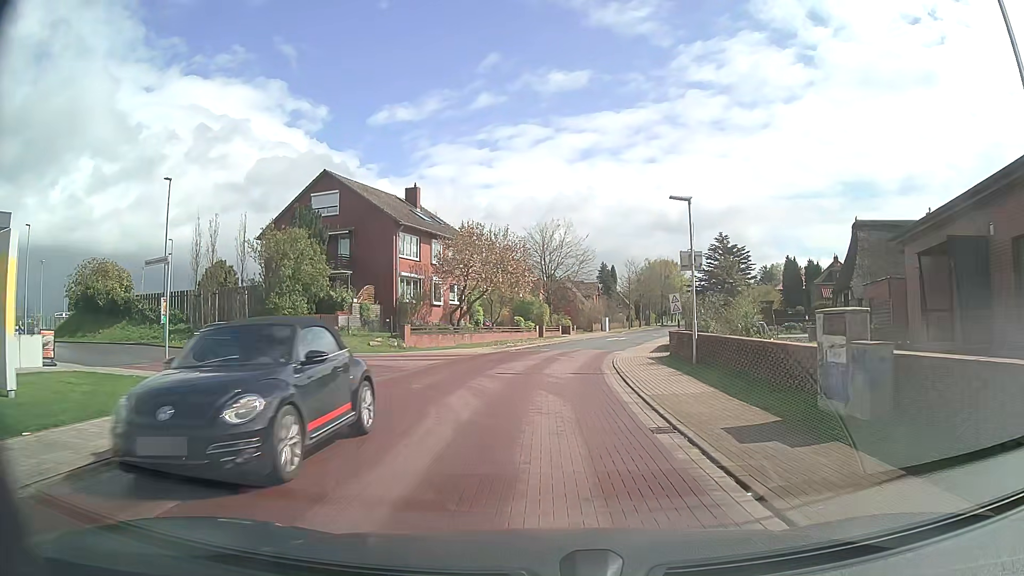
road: tertiary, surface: paving_stones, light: Day
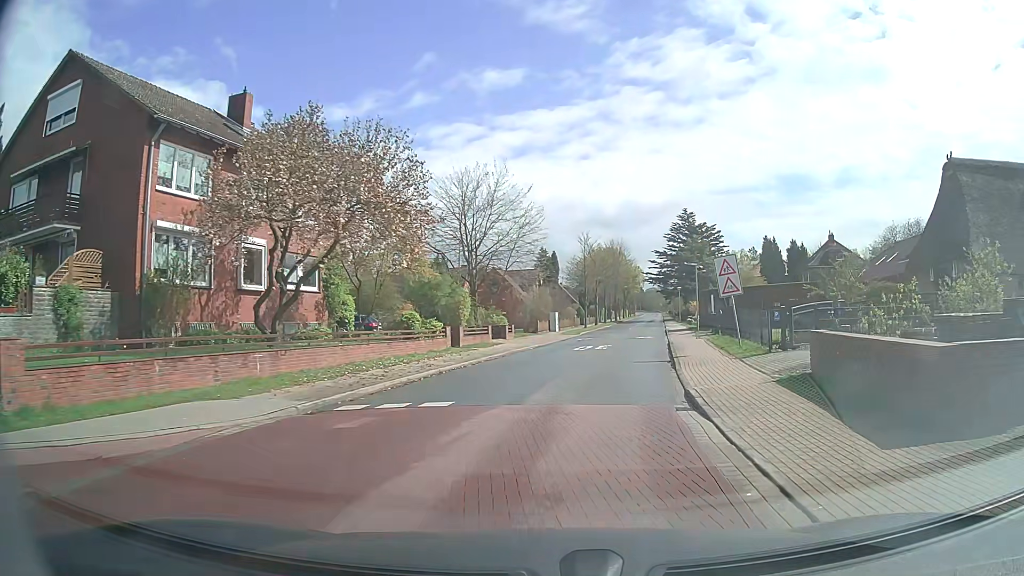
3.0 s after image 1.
(+0.4, +22.8) m; +5°
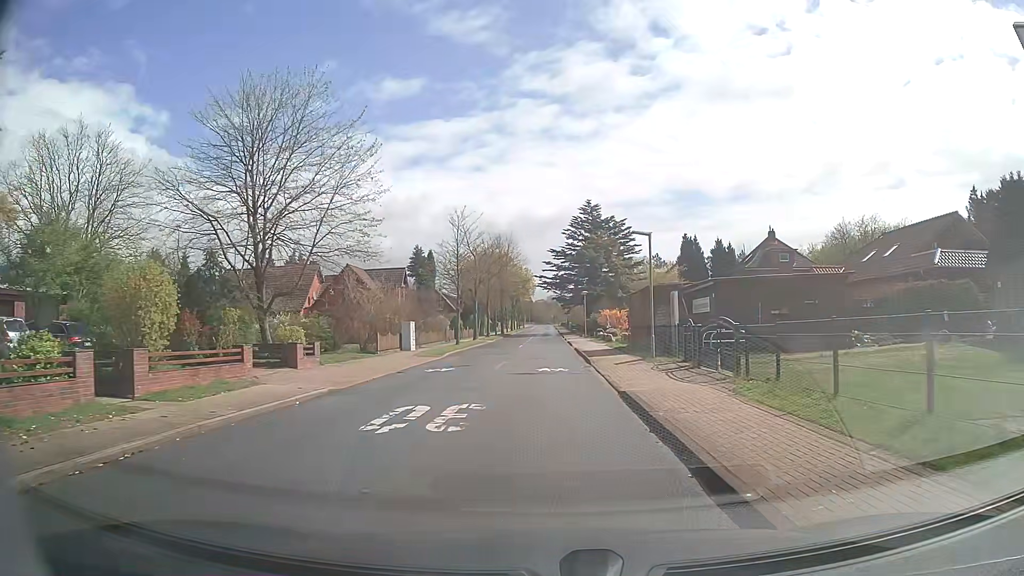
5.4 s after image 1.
(+2.0, +18.3) m; +9°
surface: asphalt
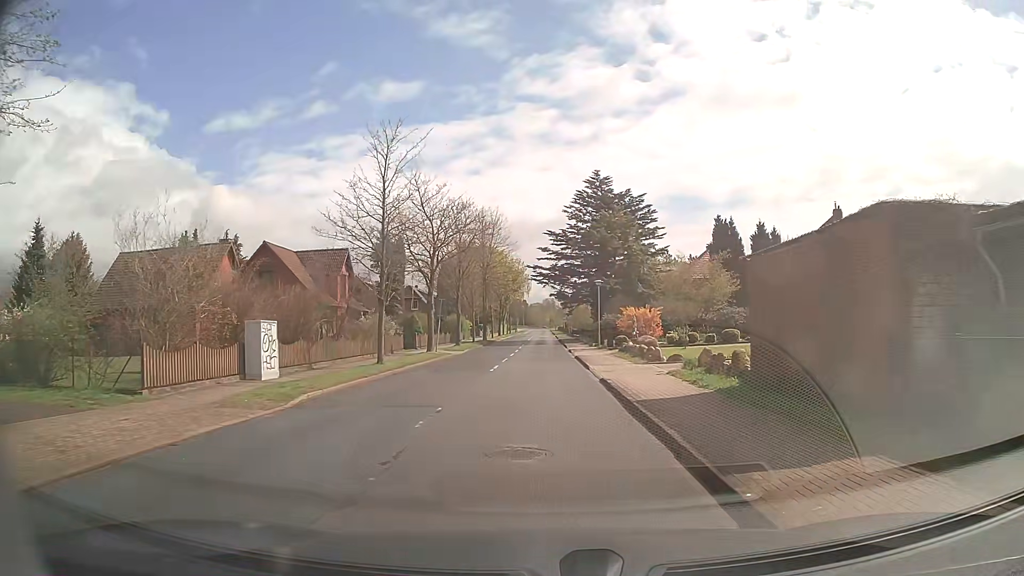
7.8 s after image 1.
(+0.2, +19.8) m; +1°
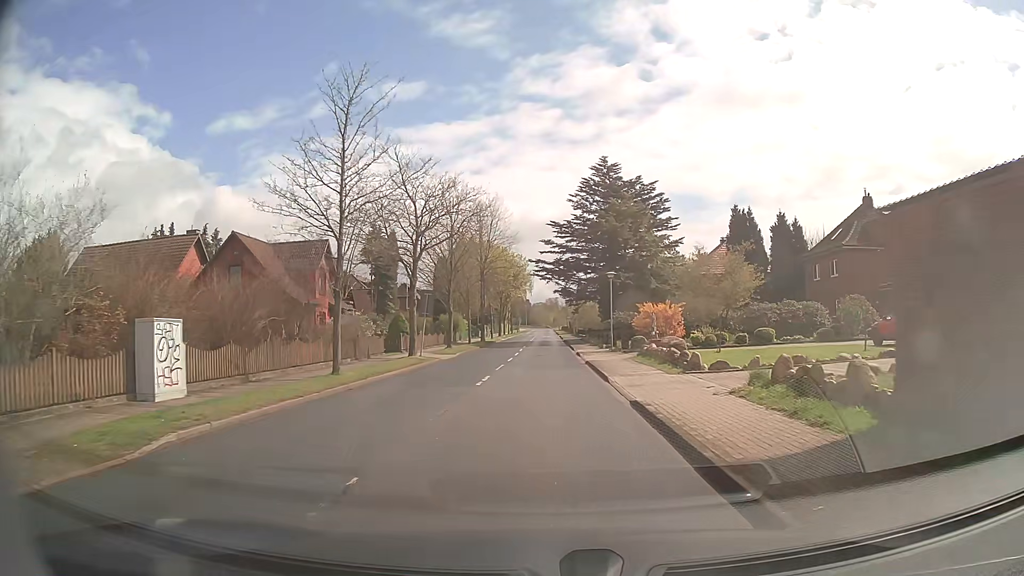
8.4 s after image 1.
(0.0, +5.7) m; 0°
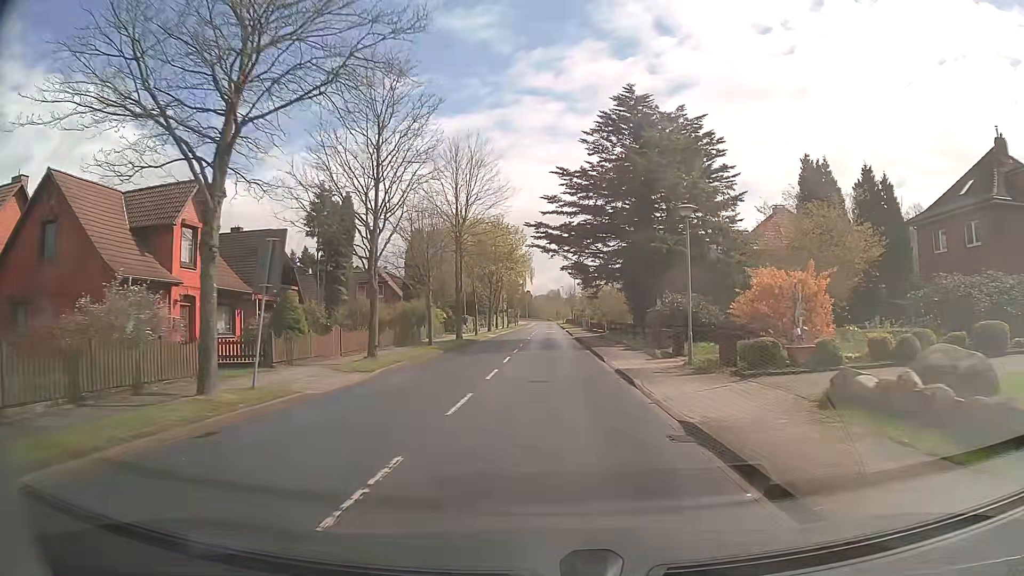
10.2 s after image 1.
(-0.1, +18.7) m; 0°
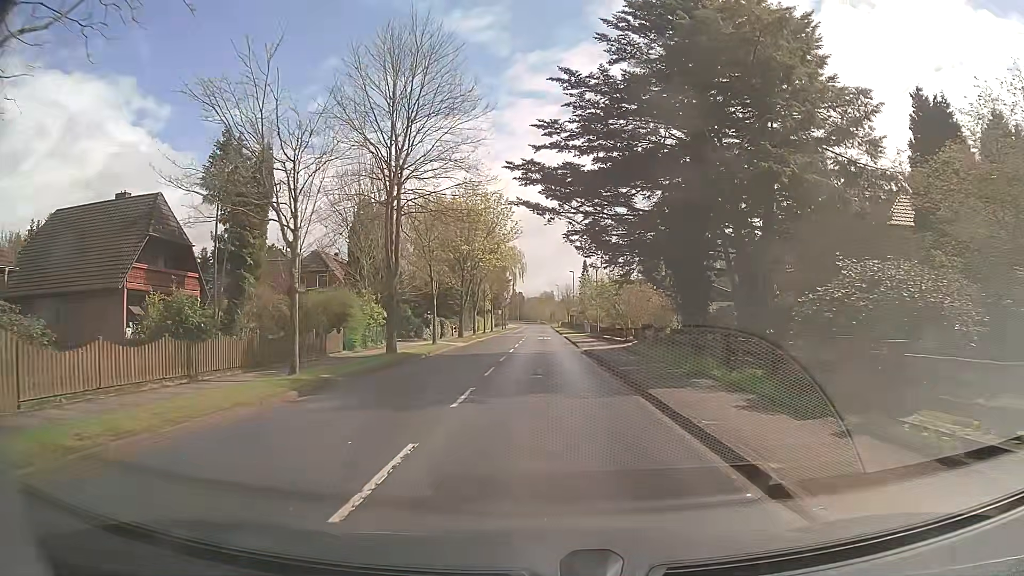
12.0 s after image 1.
(+0.1, +17.1) m; +1°
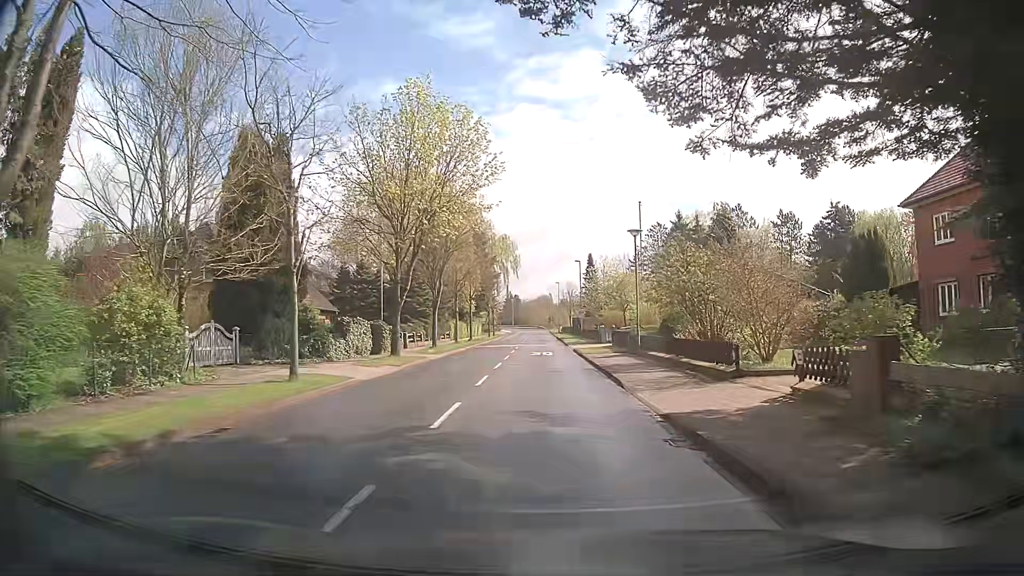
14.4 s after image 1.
(0.0, +19.9) m; -1°
(0, +10) (0, +20) (+1, +30) (+1, +40) (+1, +50) (+1, +60) (+1, +70) (+1, +80) (+2, +90) (+2, +100) m
